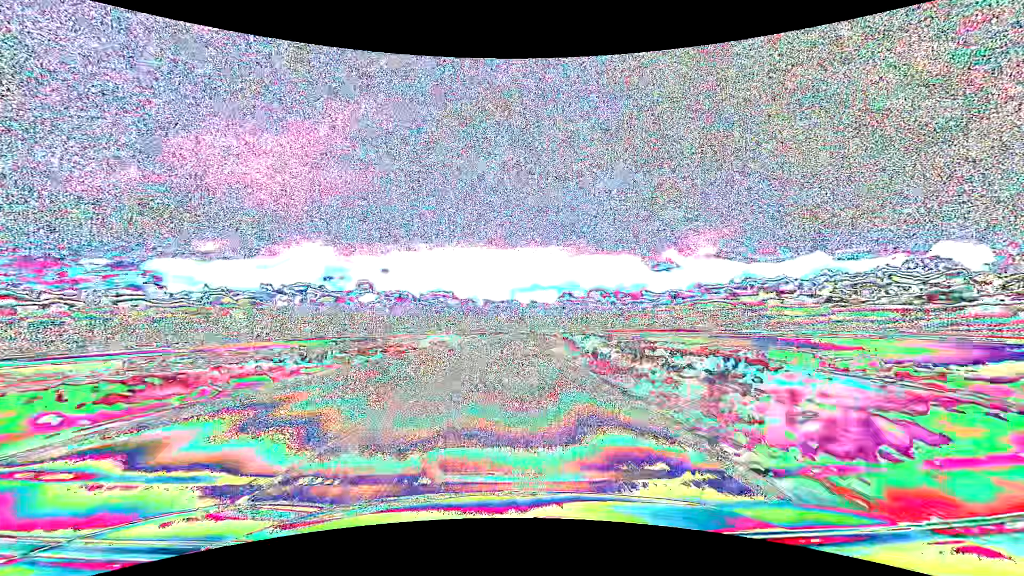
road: primary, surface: asphalt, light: Day
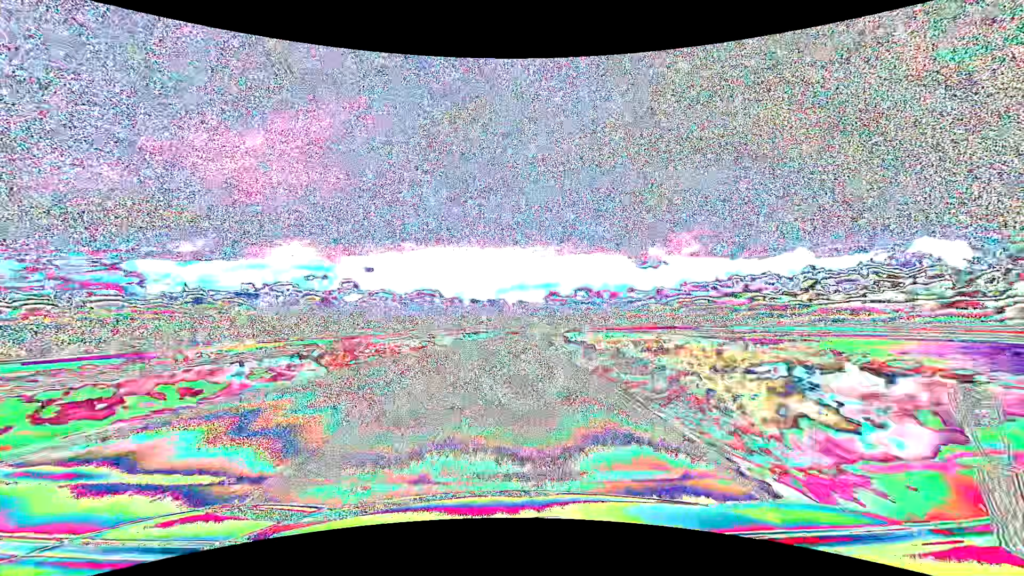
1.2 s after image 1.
(+0.4, +31.7) m; +1°
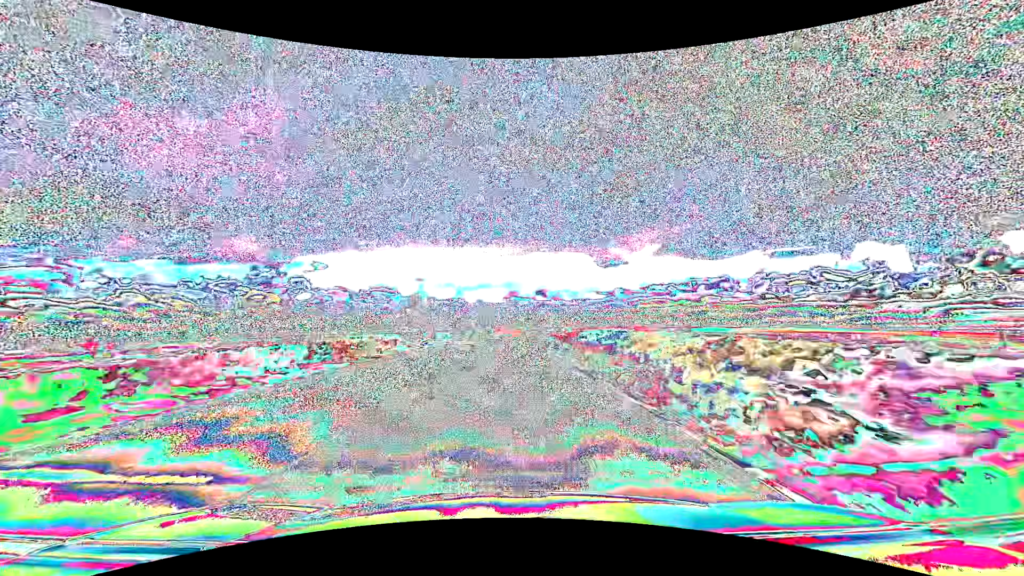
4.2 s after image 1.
(+2.9, +79.2) m; +5°
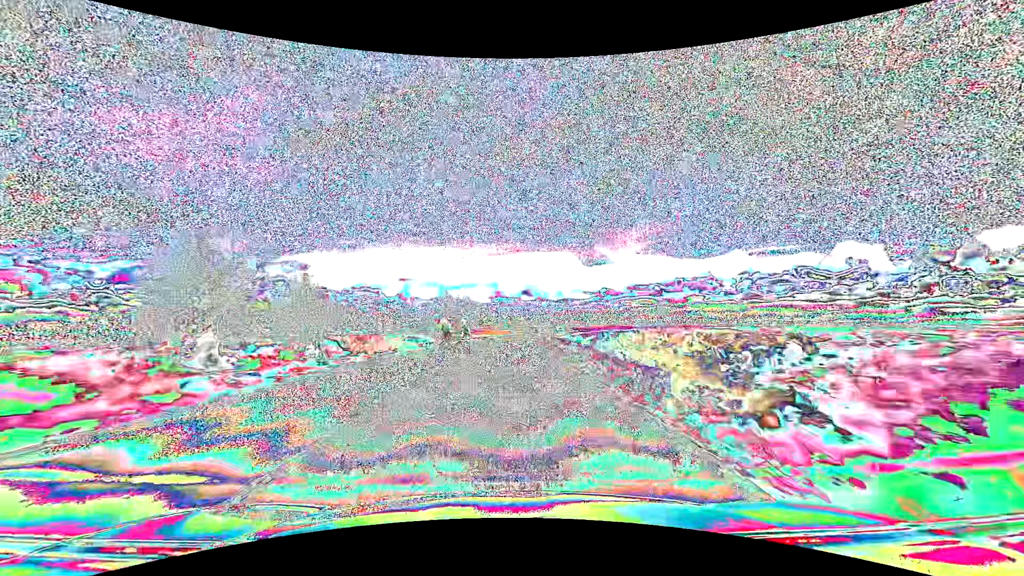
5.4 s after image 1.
(+0.5, +31.8) m; +2°
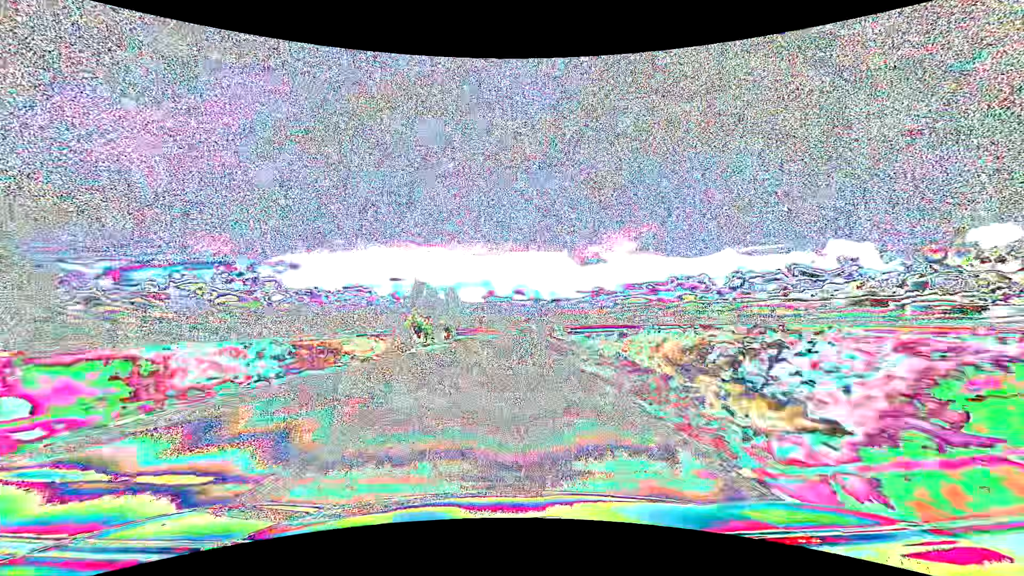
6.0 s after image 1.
(+0.1, +15.9) m; +1°
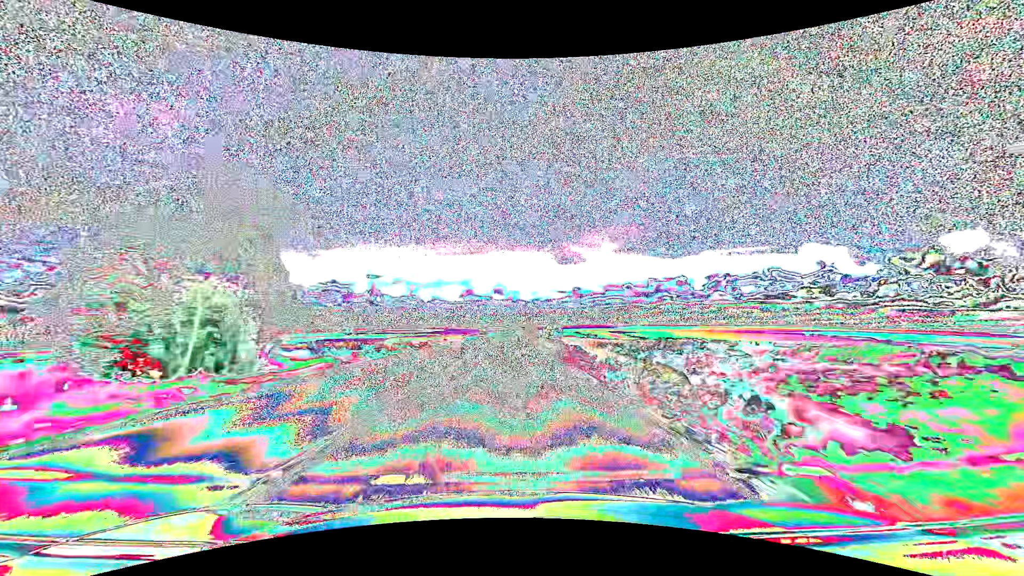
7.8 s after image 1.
(+1.0, +47.5) m; +2°
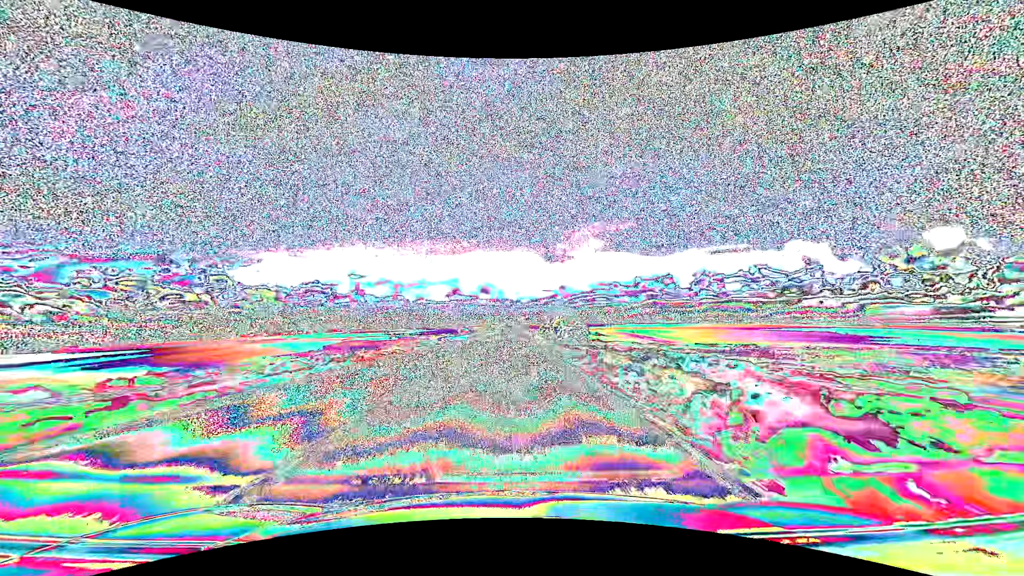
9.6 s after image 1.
(+0.9, +47.6) m; +2°
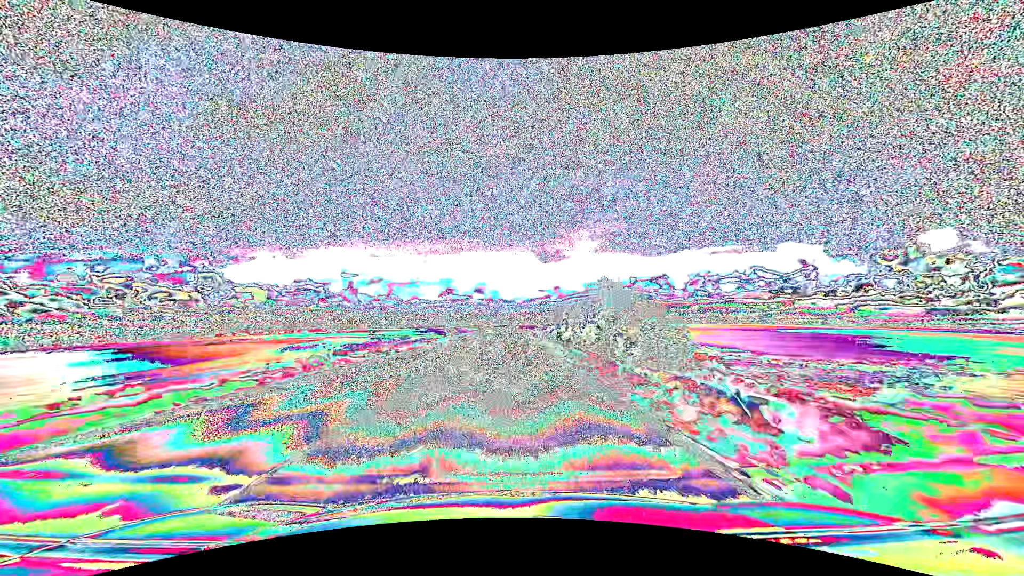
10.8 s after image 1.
(+0.2, +31.7) m; +1°
(0, +10) (0, +20) (0, +30) (0, +40) (0, +50) (0, +60) (+1, +70) (+1, +80) (+1, +90) (+1, +100) m
